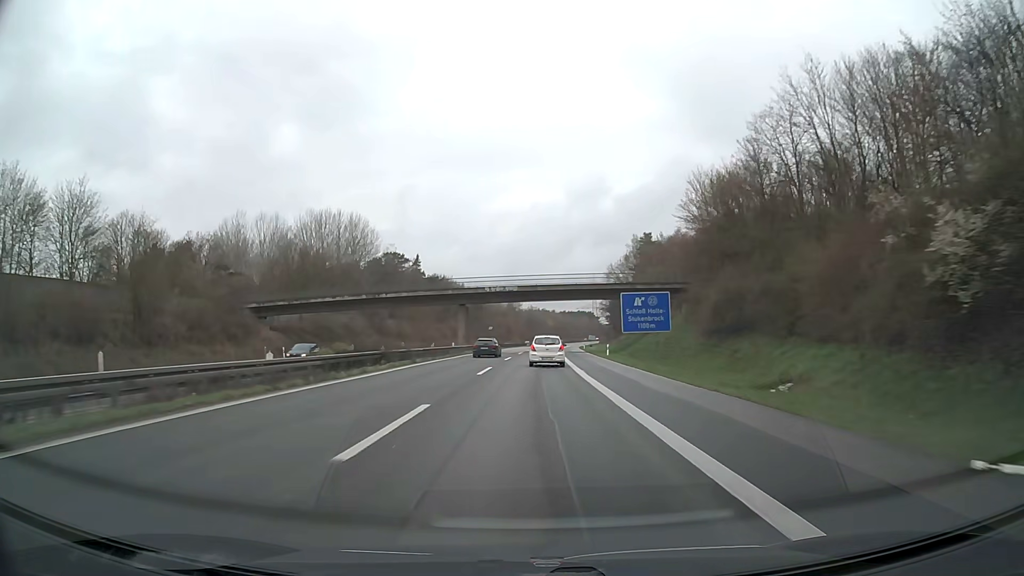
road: motorway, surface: asphalt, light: Day
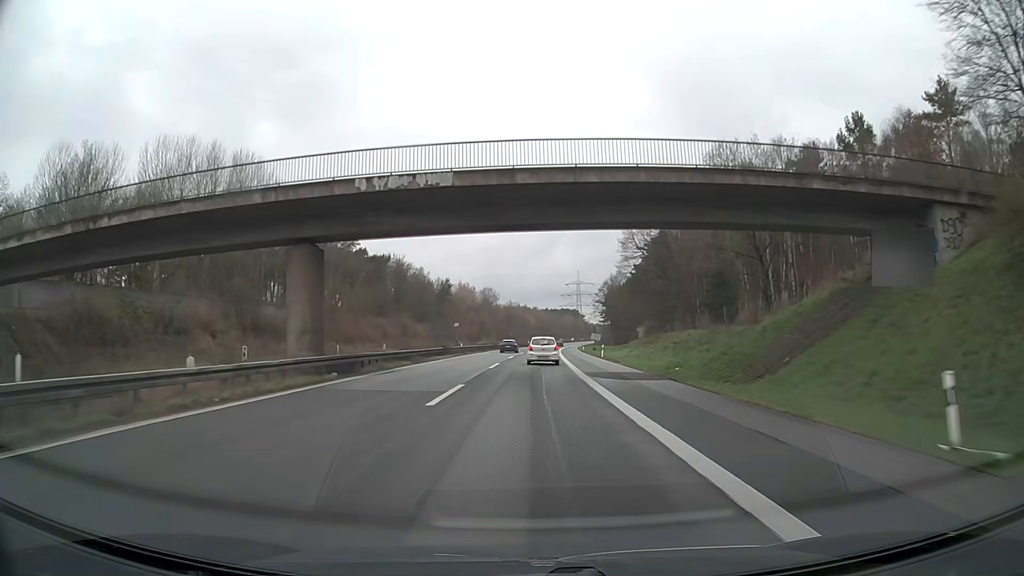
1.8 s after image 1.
(+0.7, +47.9) m; +2°
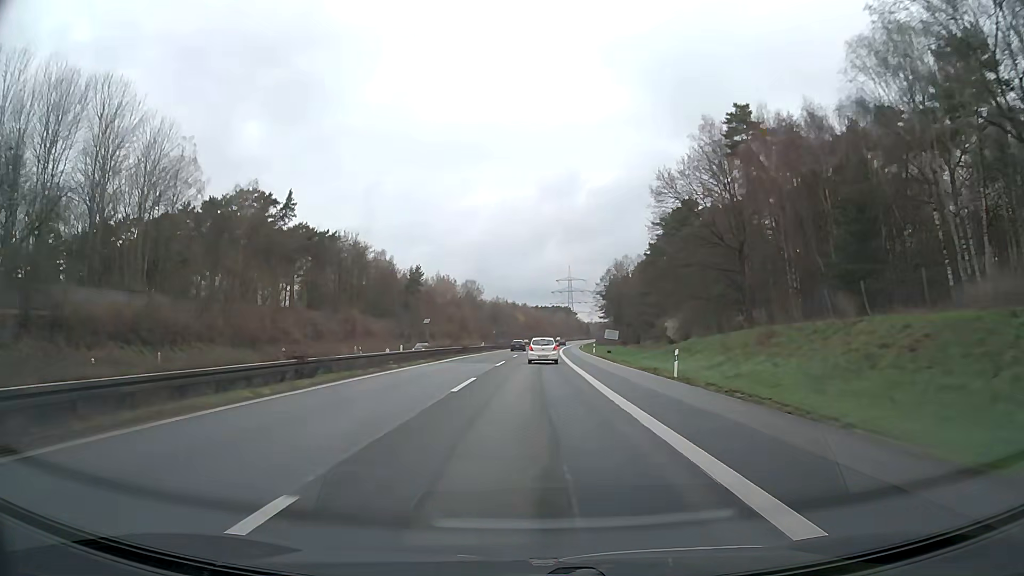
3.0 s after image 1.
(+0.3, +32.1) m; +1°
